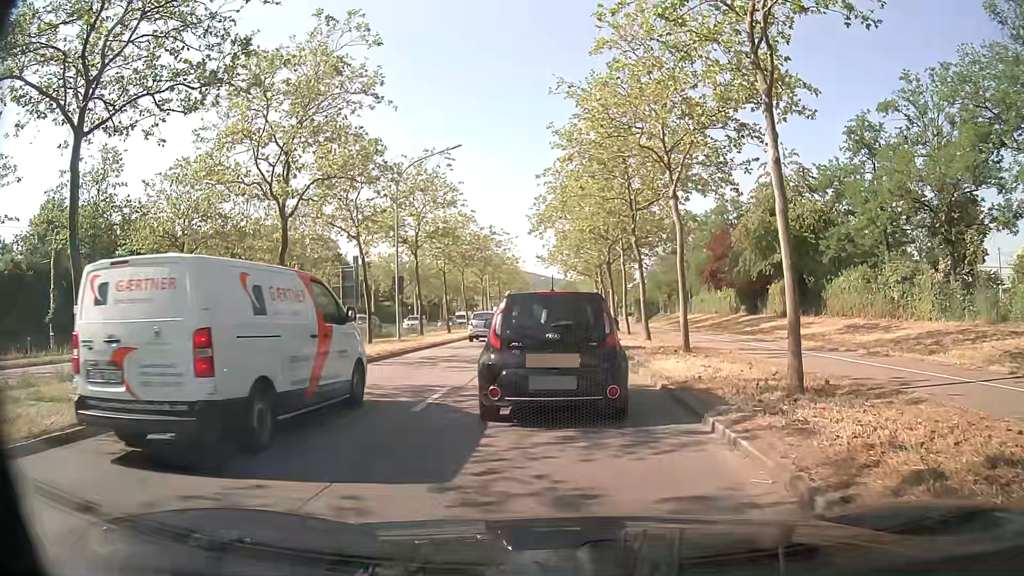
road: primary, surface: asphalt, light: Day
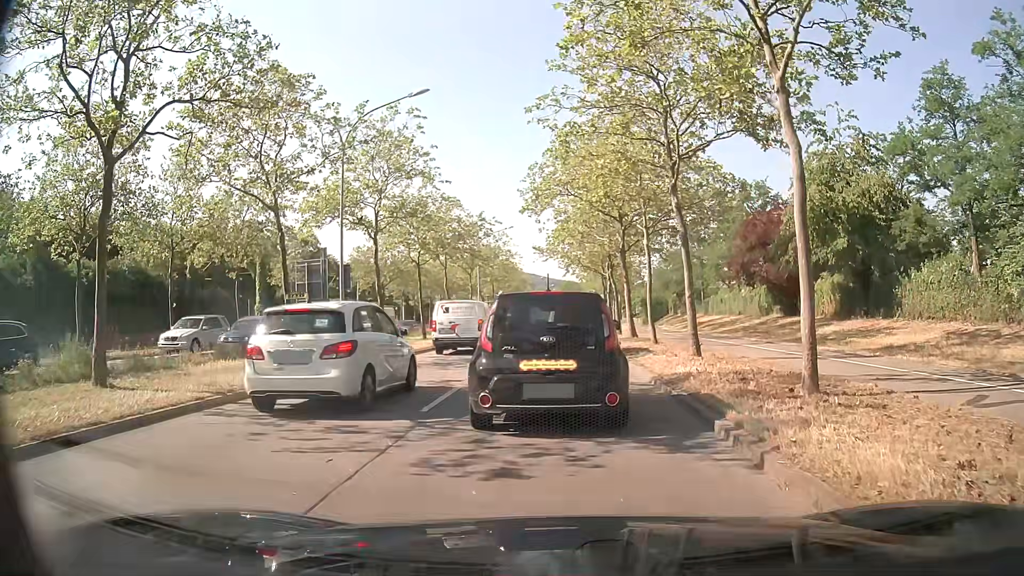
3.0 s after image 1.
(0.0, +9.0) m; -1°
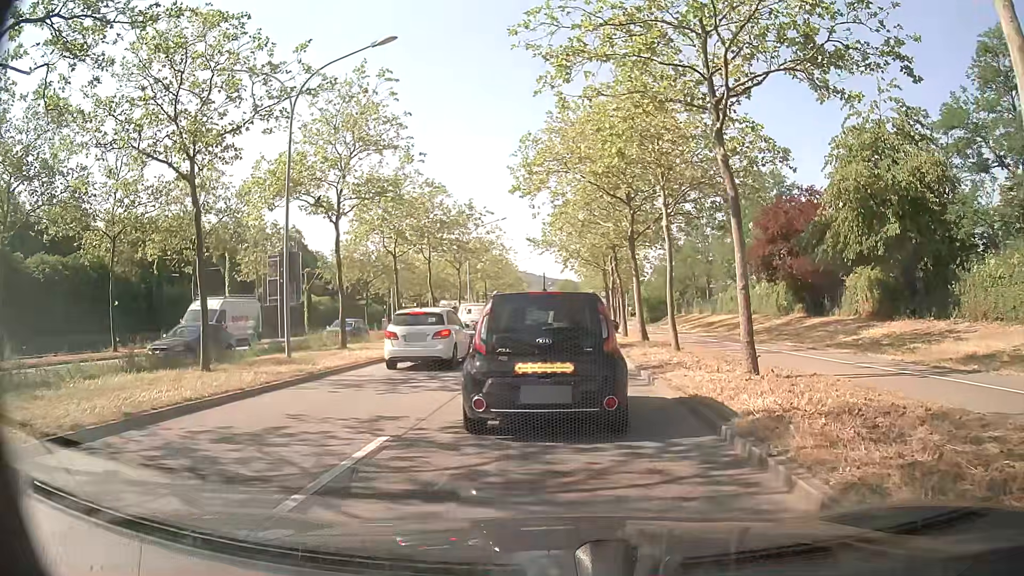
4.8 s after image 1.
(+0.1, +5.1) m; +2°
